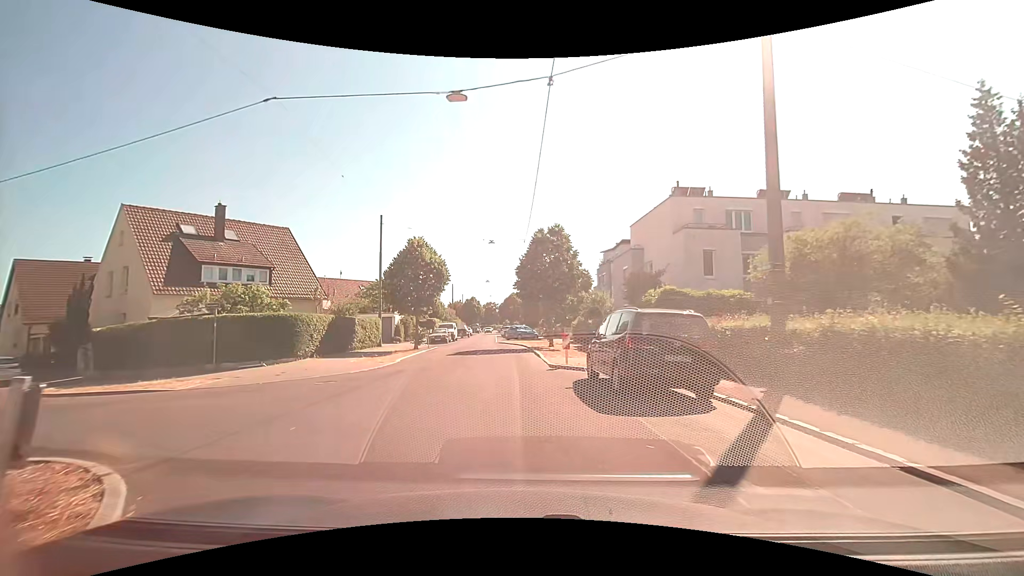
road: residential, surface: asphalt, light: Day
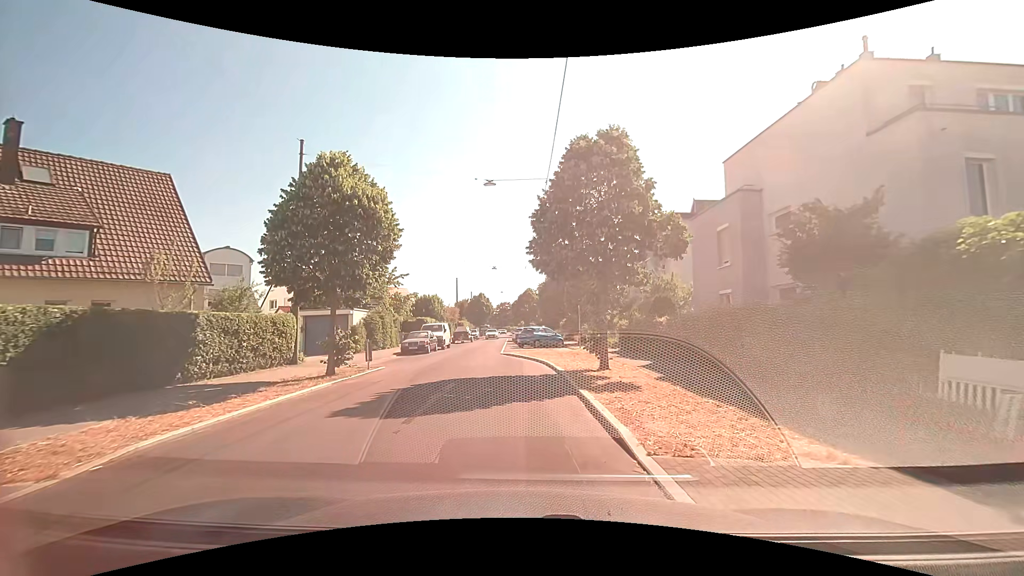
(-0.3, +15.8) m; -2°
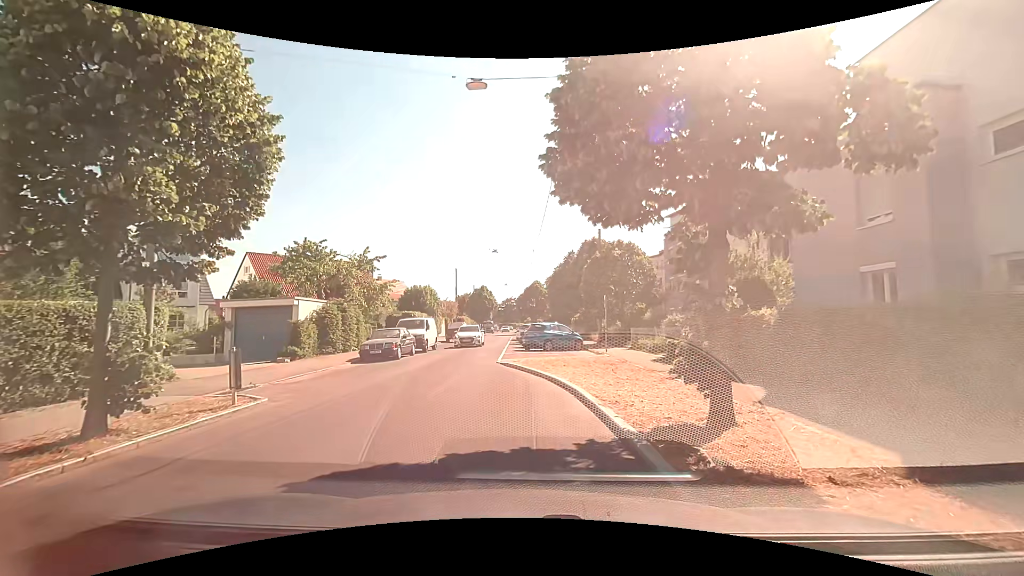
(0.0, +8.6) m; +1°
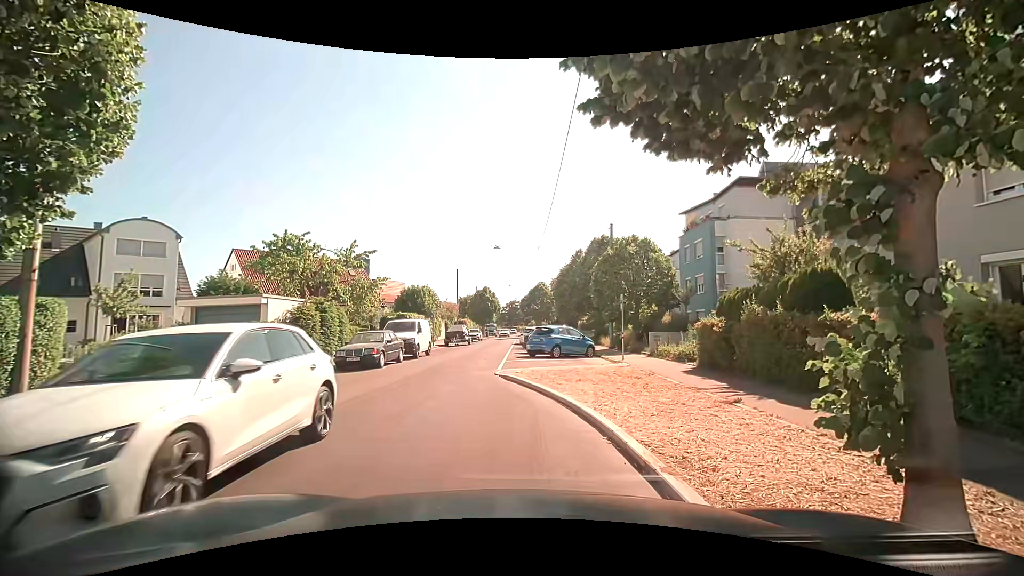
(-0.1, +3.2) m; -2°
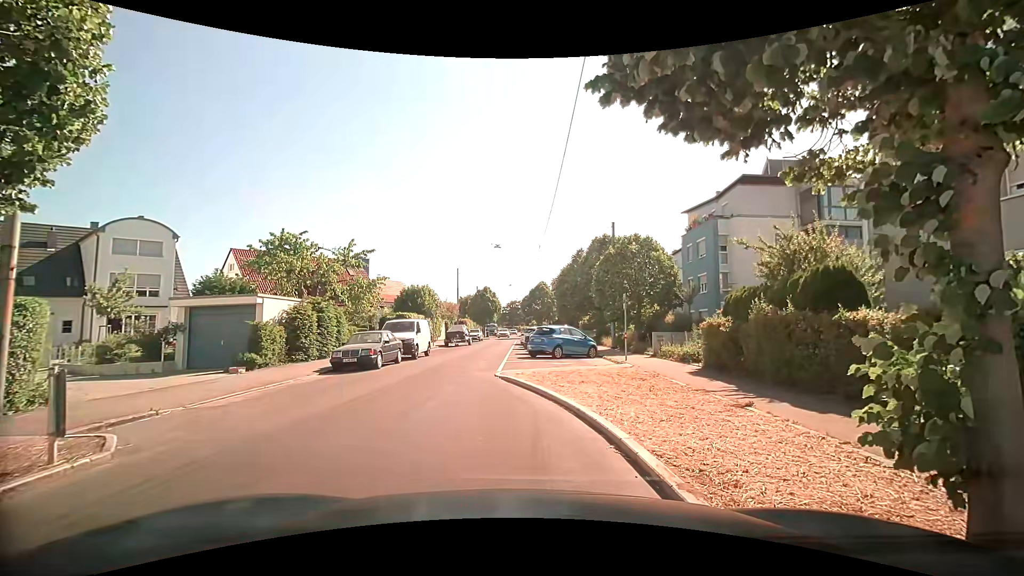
(0.0, +0.5) m; 0°
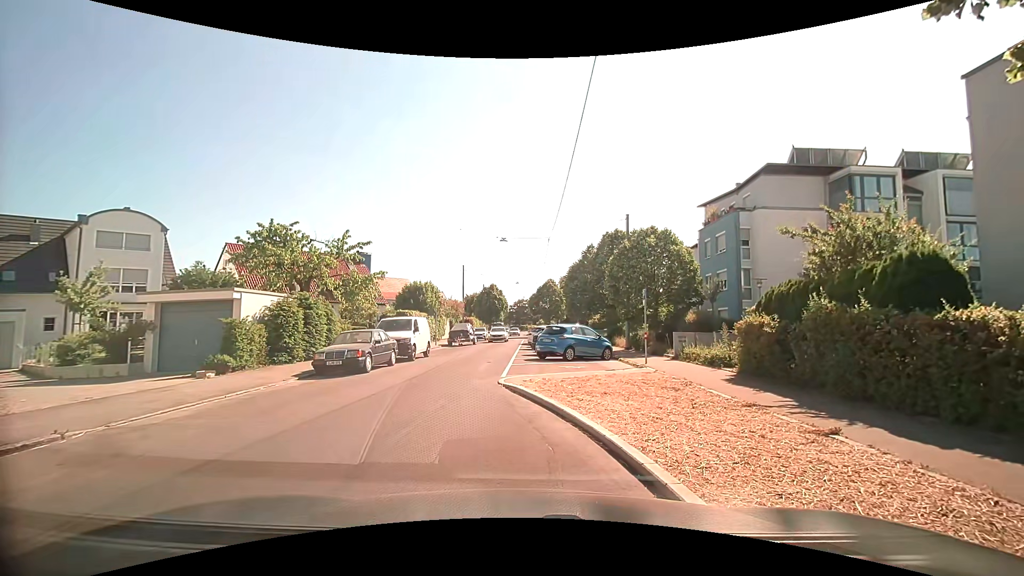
(0.0, +2.3) m; 0°
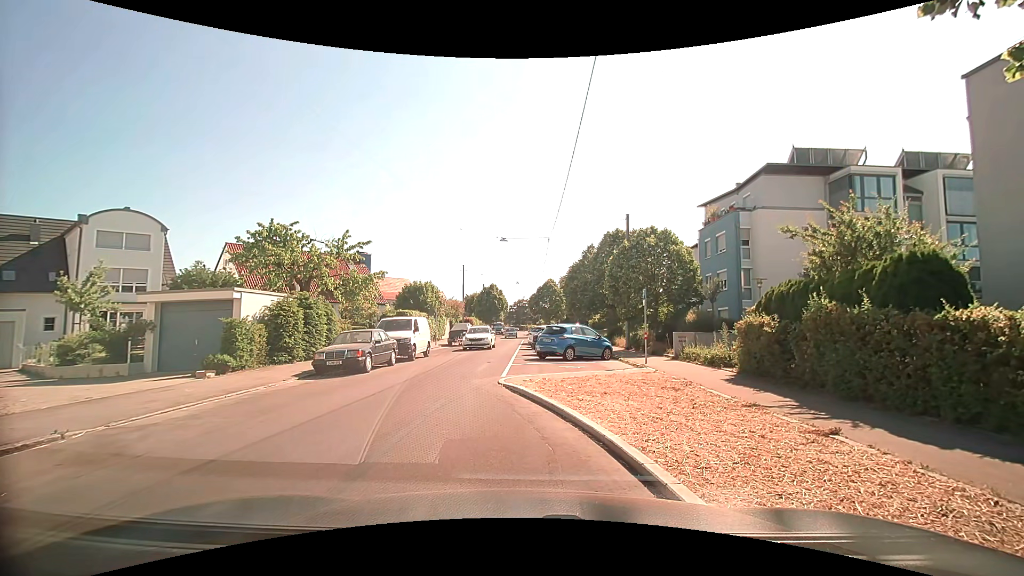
(0.0, 0.0) m; 0°
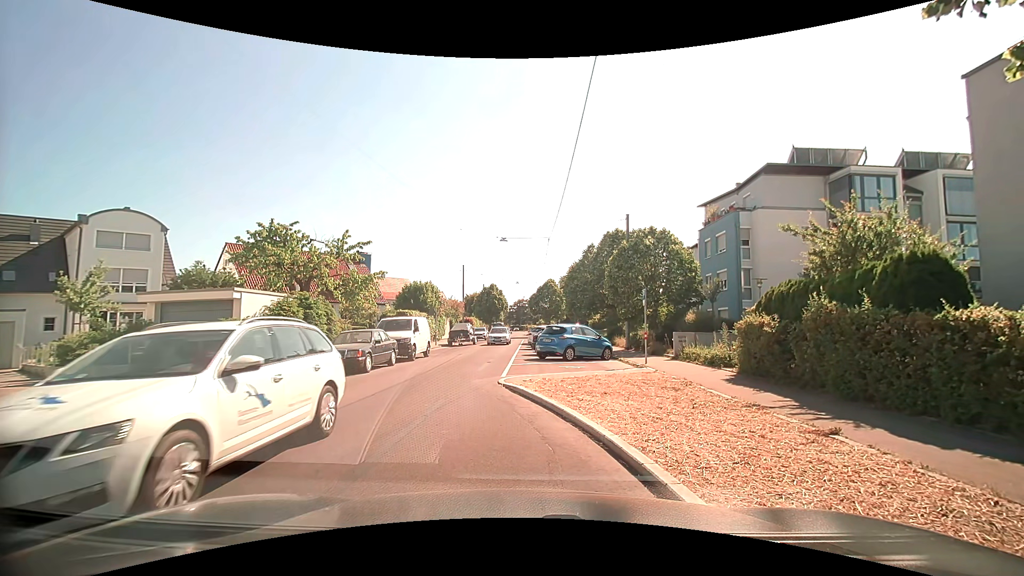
(0.0, 0.0) m; 0°
(-1, +10) (-2, +20) (-2, +30) (-2, +40) (-2, +50) (-1, +60) (-1, +70) (0, +80) (-2, +90) (-3, +99) m
